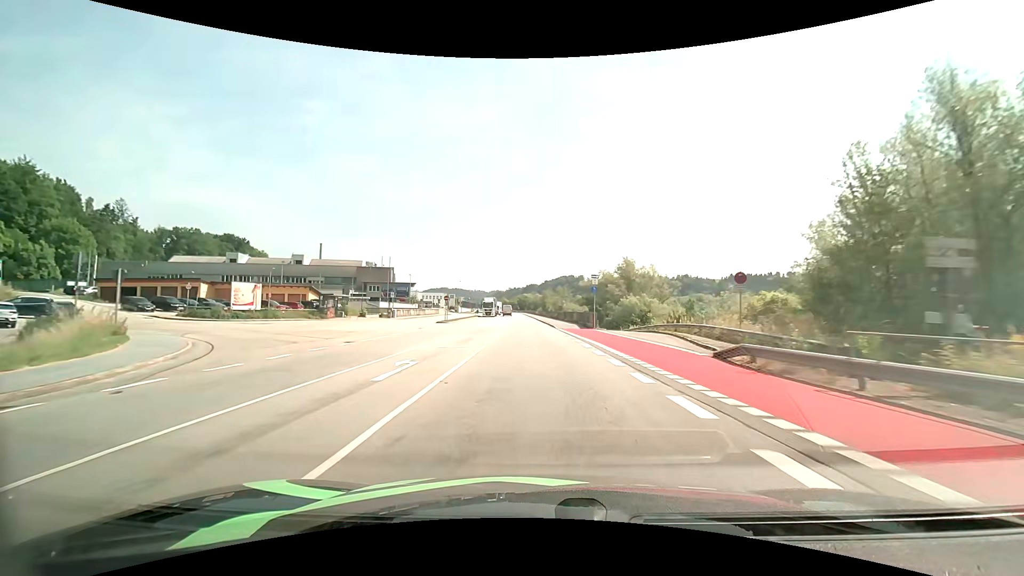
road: primary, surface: asphalt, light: Day
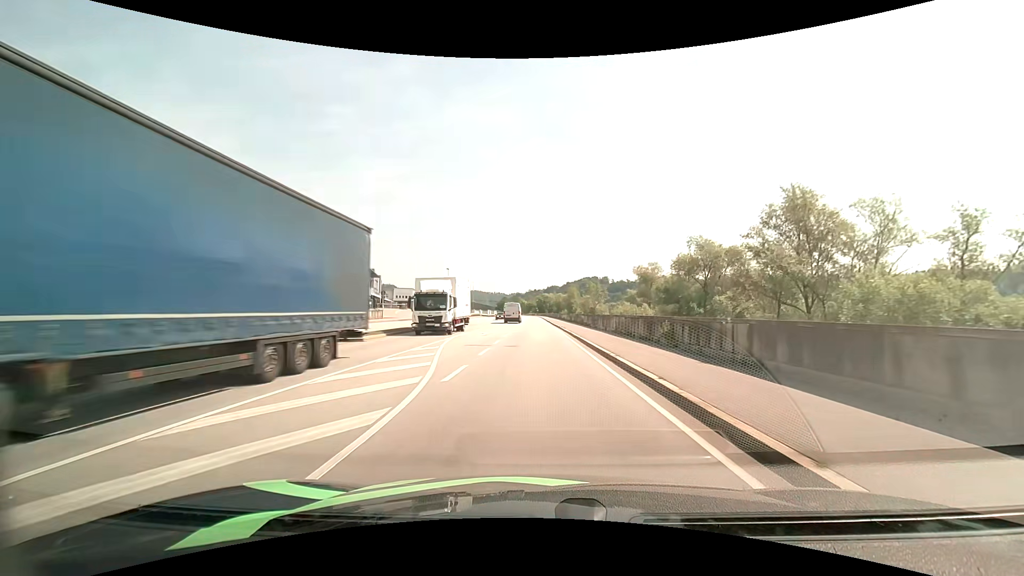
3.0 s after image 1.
(-1.2, +51.4) m; -2°
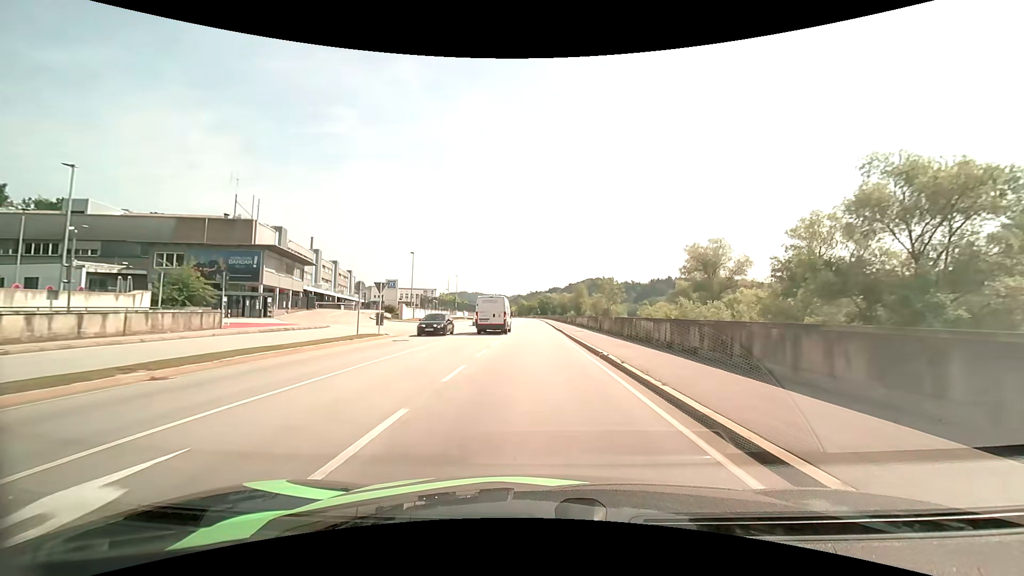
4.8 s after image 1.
(-0.2, +29.9) m; 0°
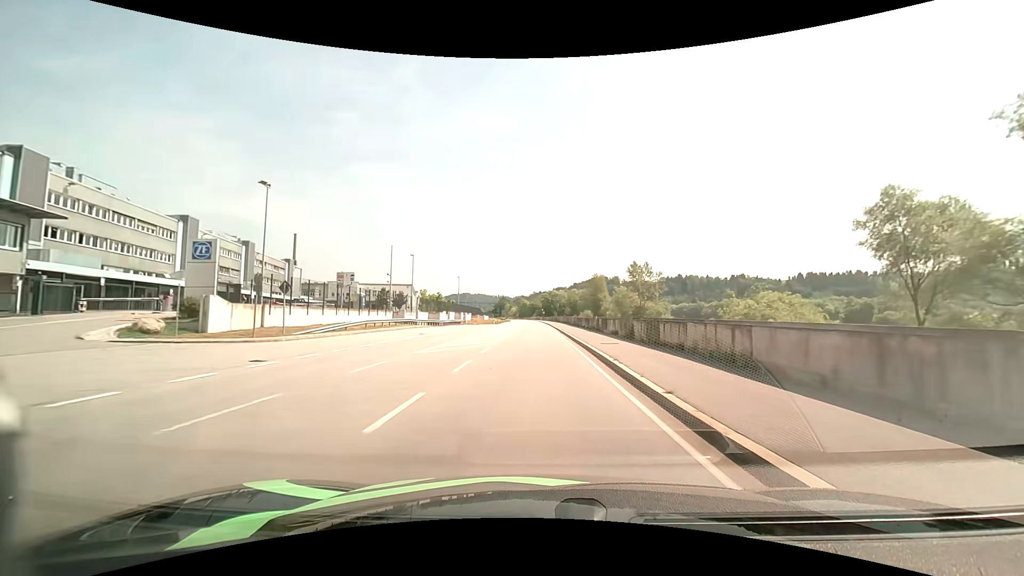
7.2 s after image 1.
(0.0, +39.7) m; 0°
(0, +10) (0, +20) (0, +30) (0, +40) (0, +50) (0, +60) (-1, +70) (-1, +80) (-1, +90) (-1, +100) m
